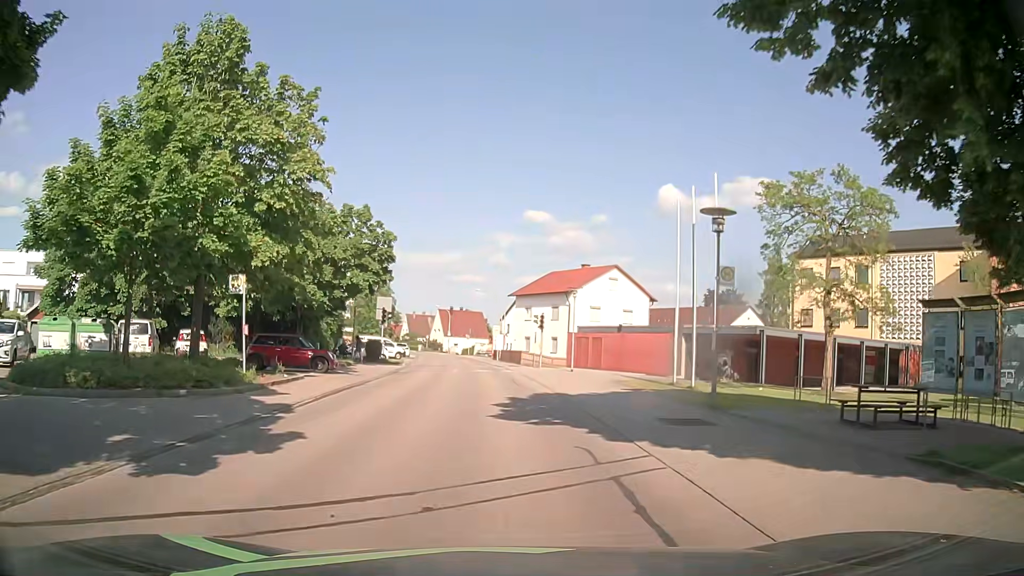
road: residential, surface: asphalt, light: Day
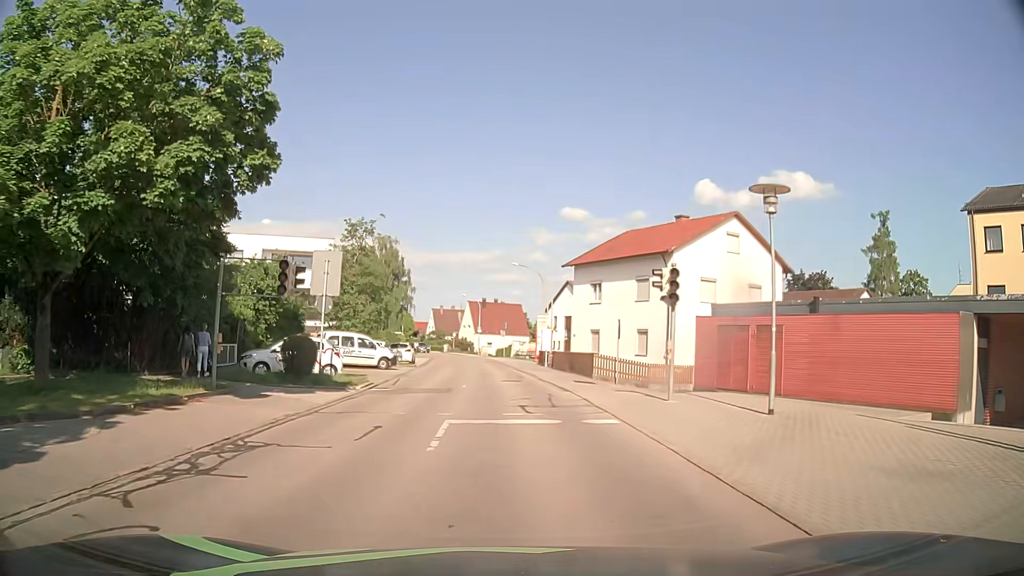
(-0.2, +23.2) m; -2°
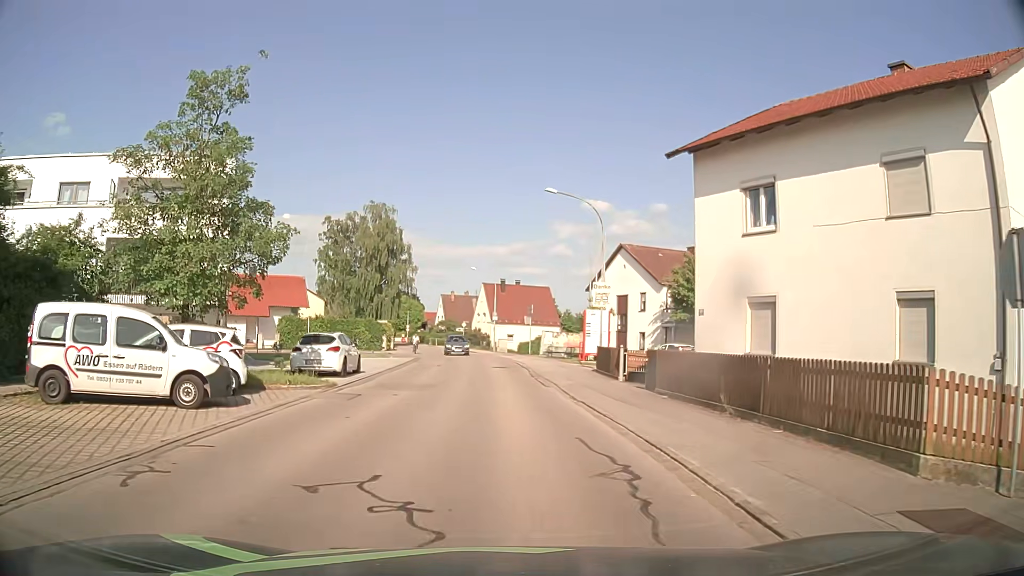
(-0.1, +23.5) m; -2°
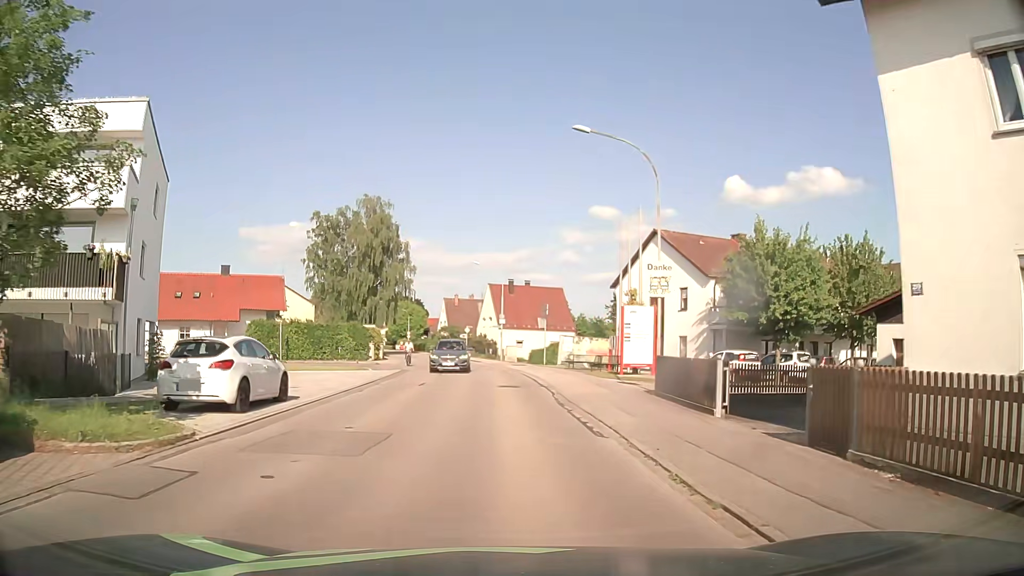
(-0.1, +9.4) m; -1°
(0, +10) (0, +20) (0, +30) (-2, +40) (-3, +50) (-5, +60) (-7, +69) (-10, +79) (-12, +89) (-15, +98) m
